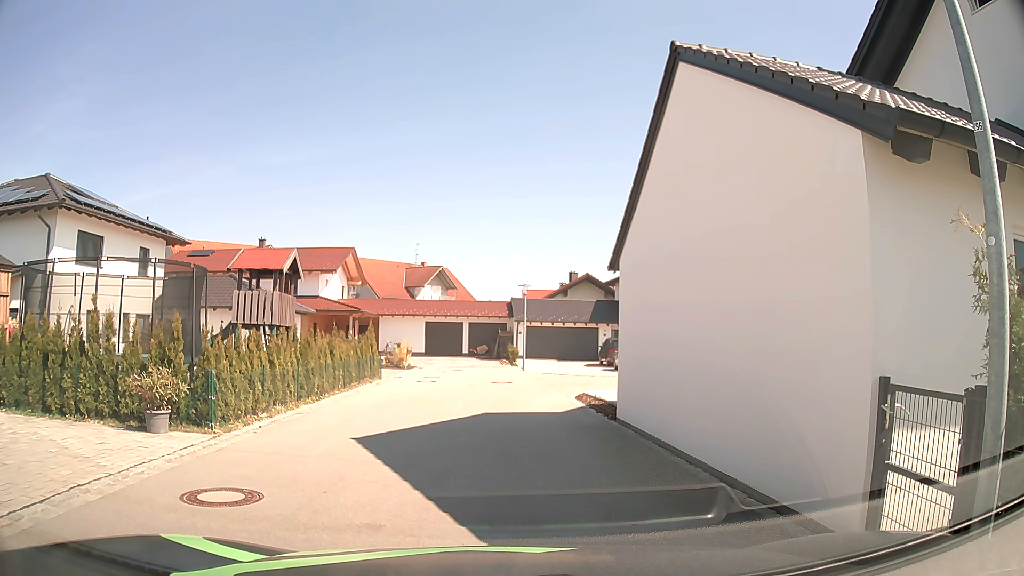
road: residential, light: Day
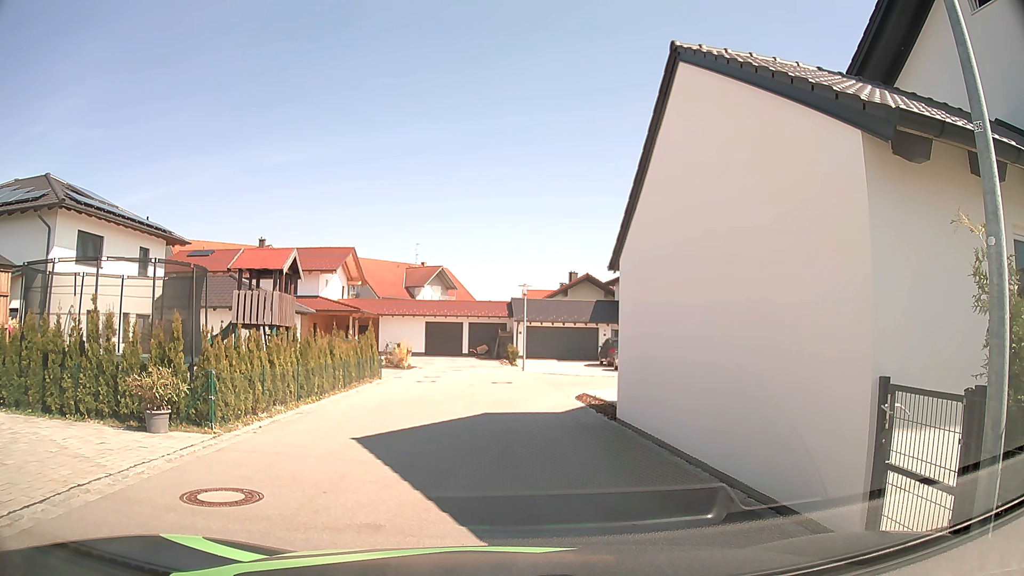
(0.0, 0.0) m; 0°
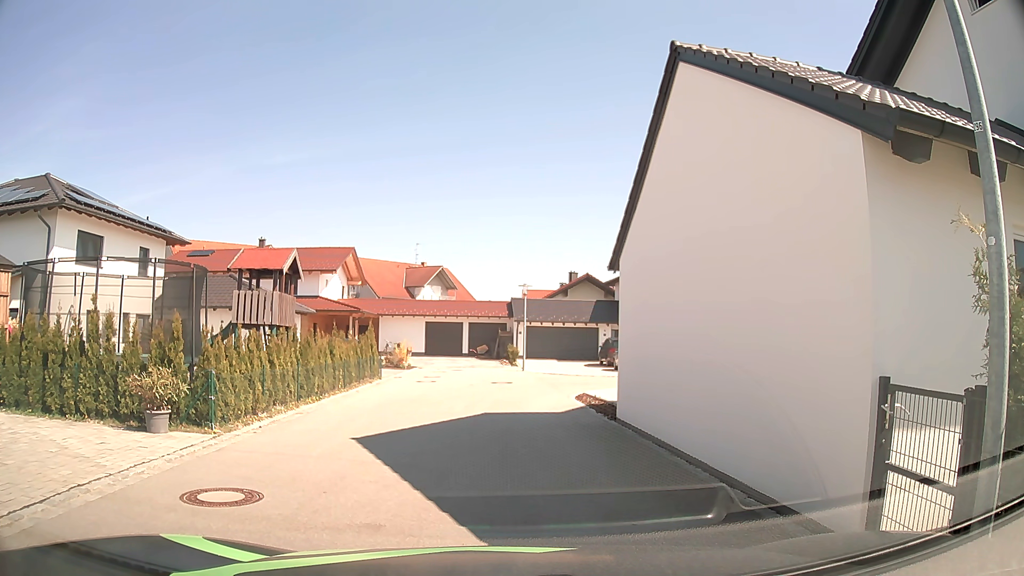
(0.0, 0.0) m; 0°
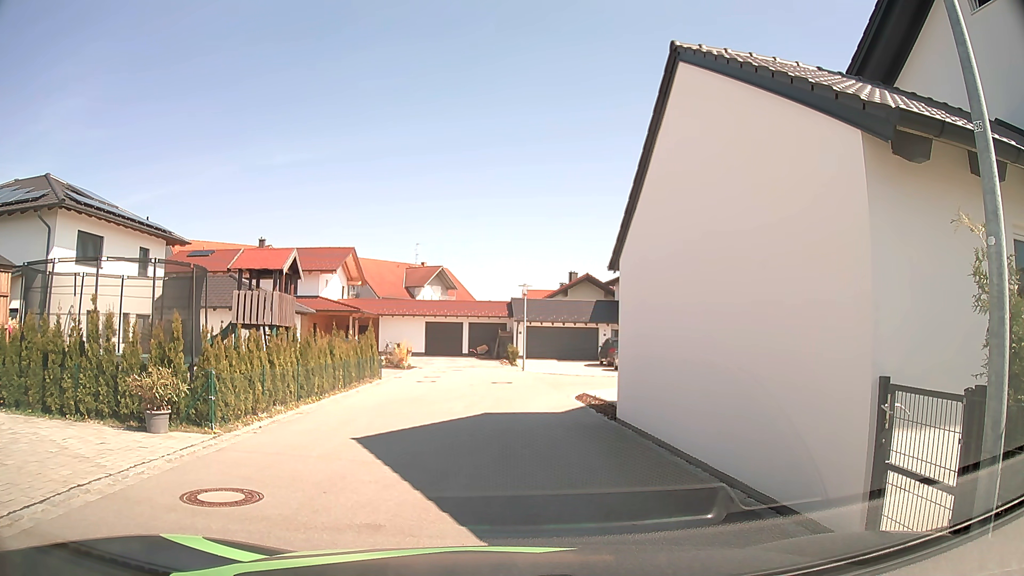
(0.0, 0.0) m; 0°
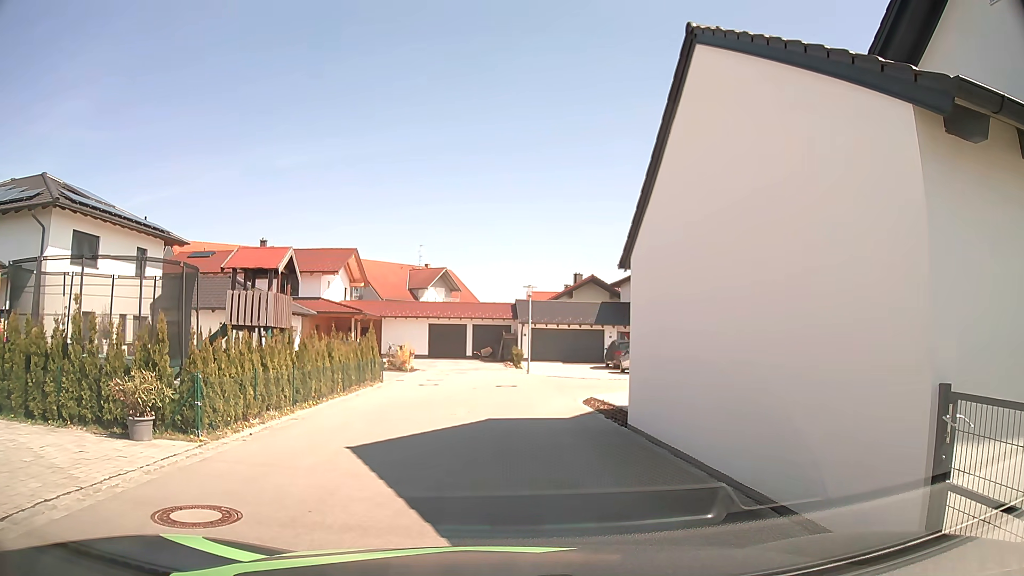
(0.0, +0.6) m; 0°
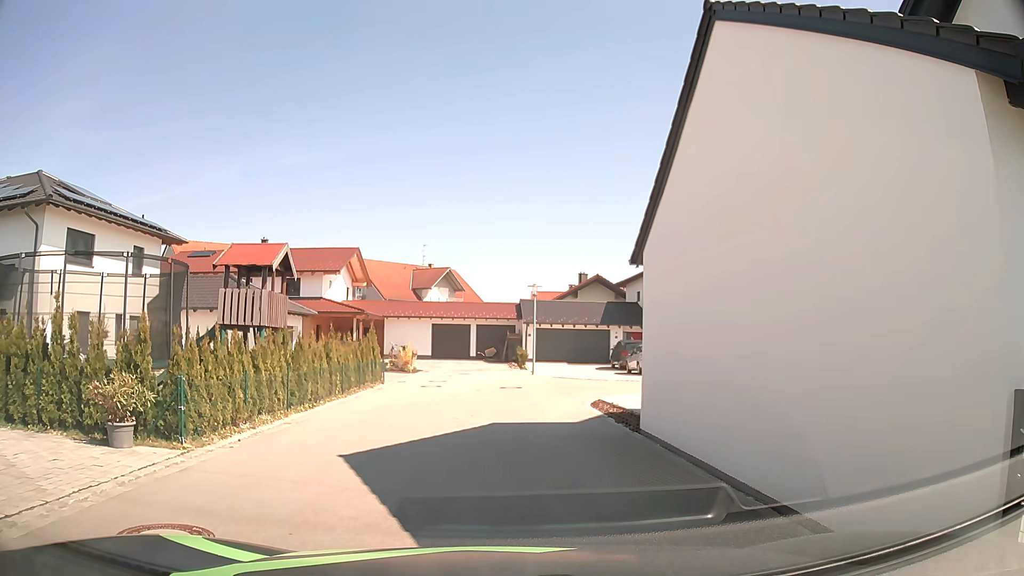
(0.0, +0.7) m; 0°
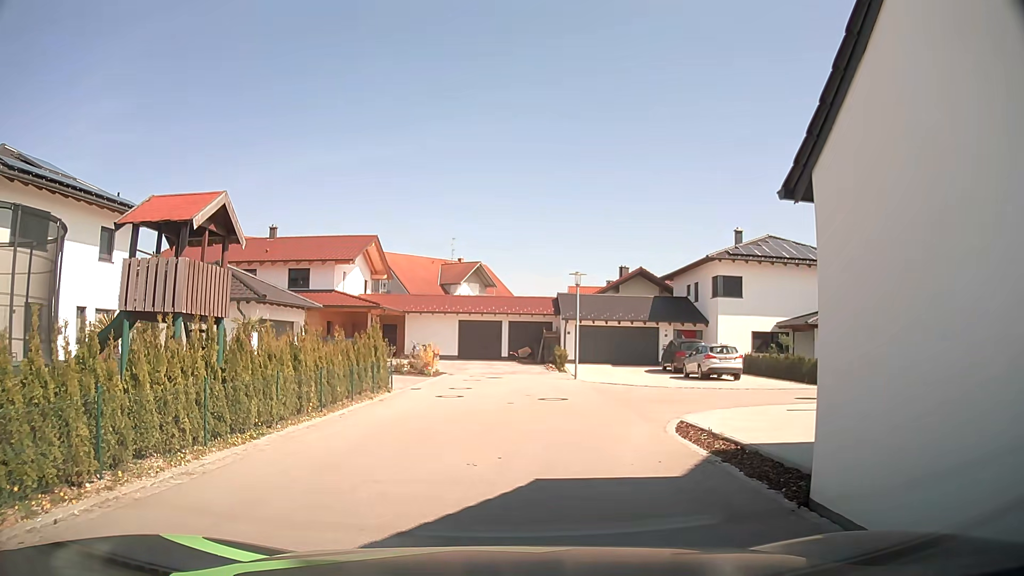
(-0.3, +5.3) m; -3°
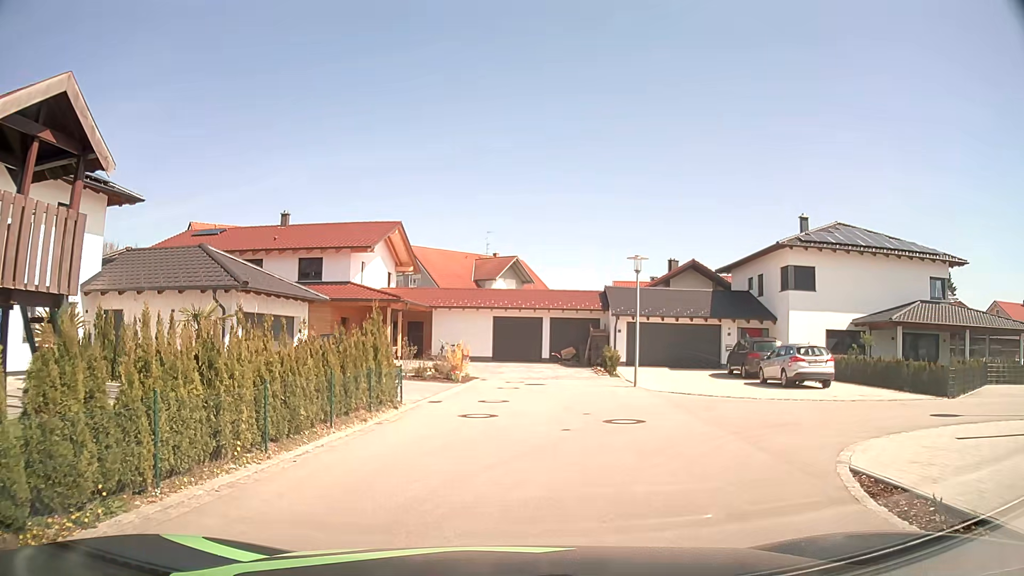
(-0.3, +5.2) m; -5°
(+1, +10) (+10, +15) (+19, +12) (+28, +8) (+35, +14) (+29, +20) (+19, +17) (+10, +15) (+2, +9) (-1, 0) m
